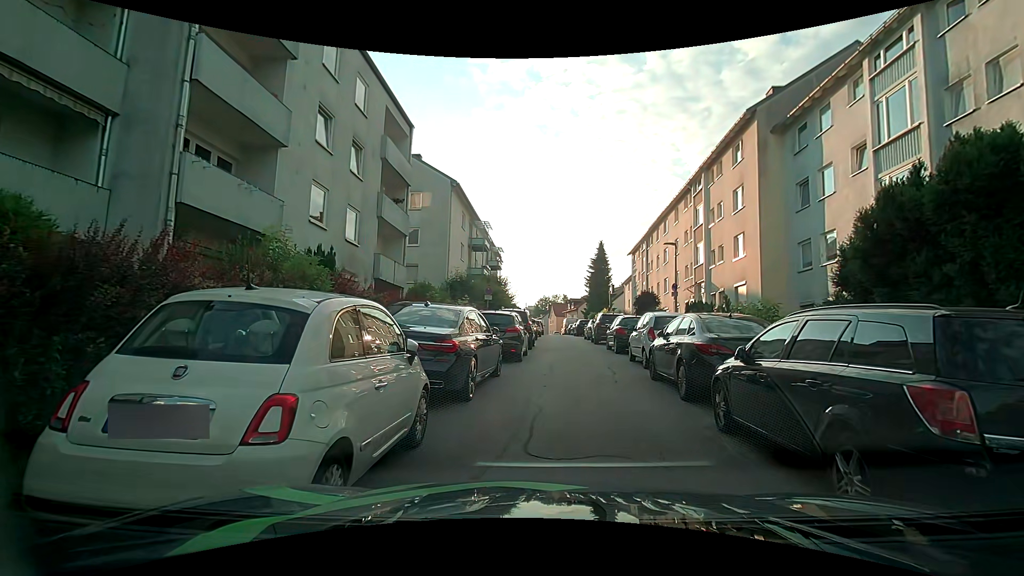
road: residential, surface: asphalt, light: Day
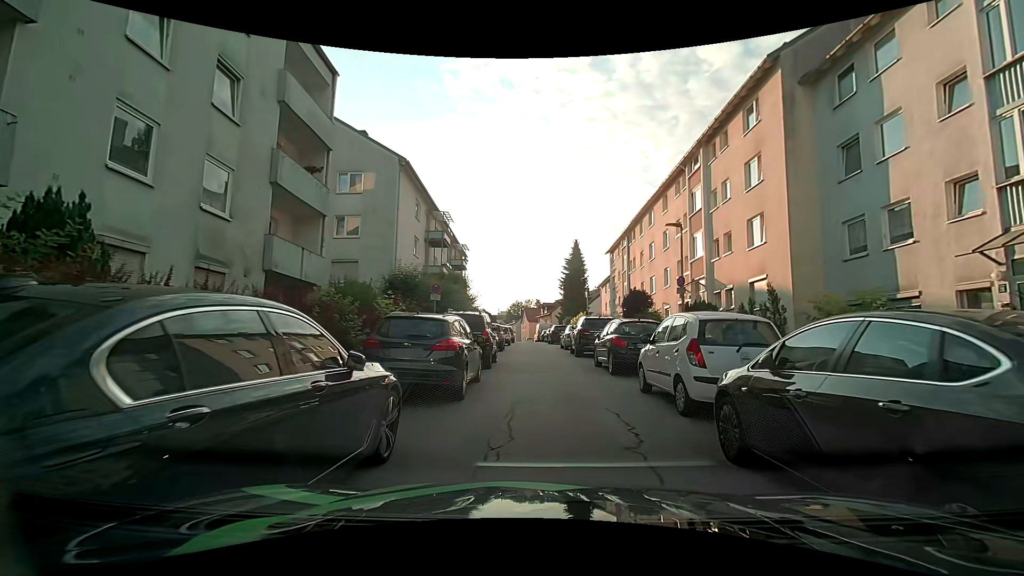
(+0.3, +6.4) m; +4°
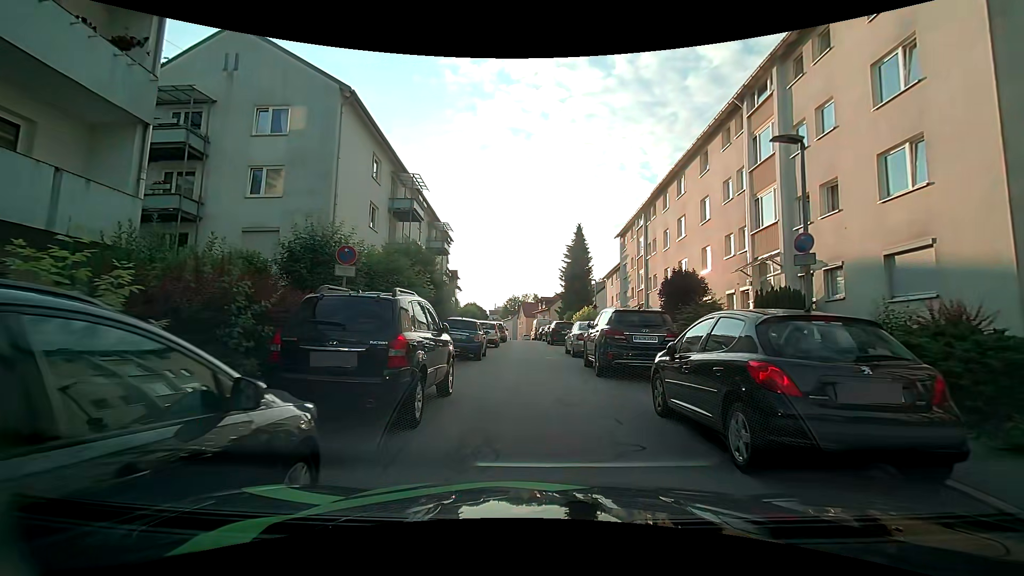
(0.0, +8.8) m; 0°
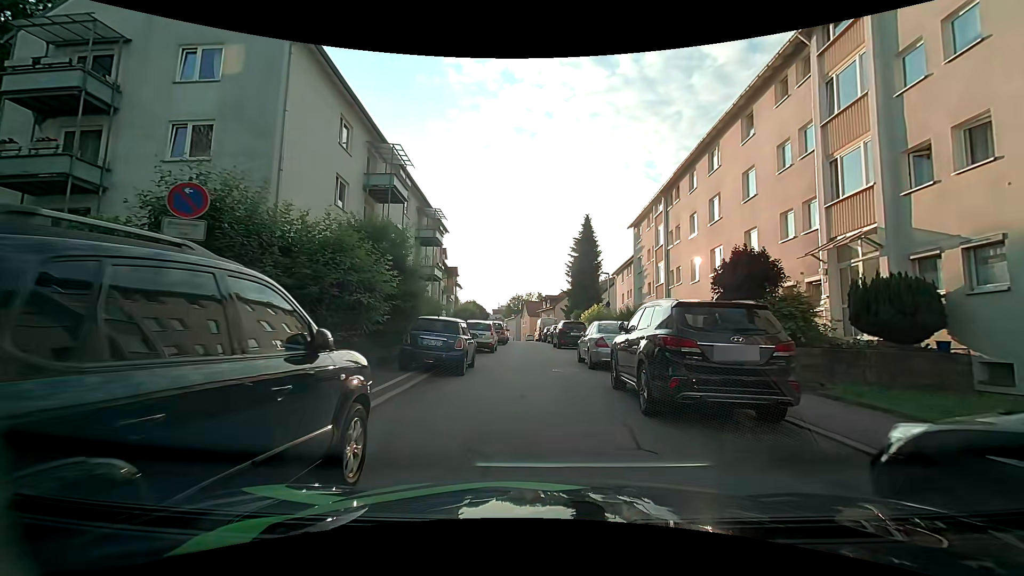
(-0.1, +4.9) m; -2°
